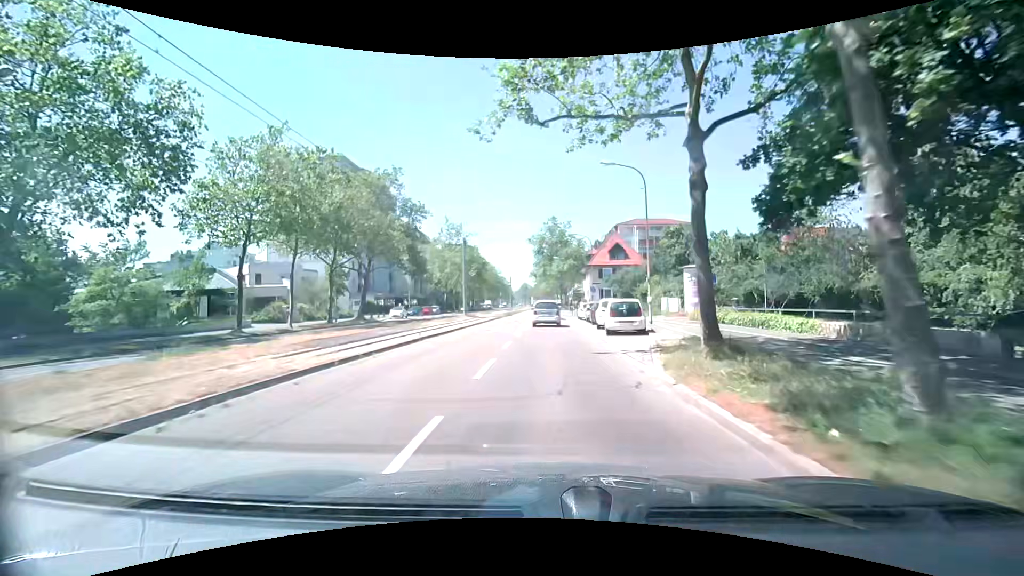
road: tertiary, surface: asphalt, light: Day
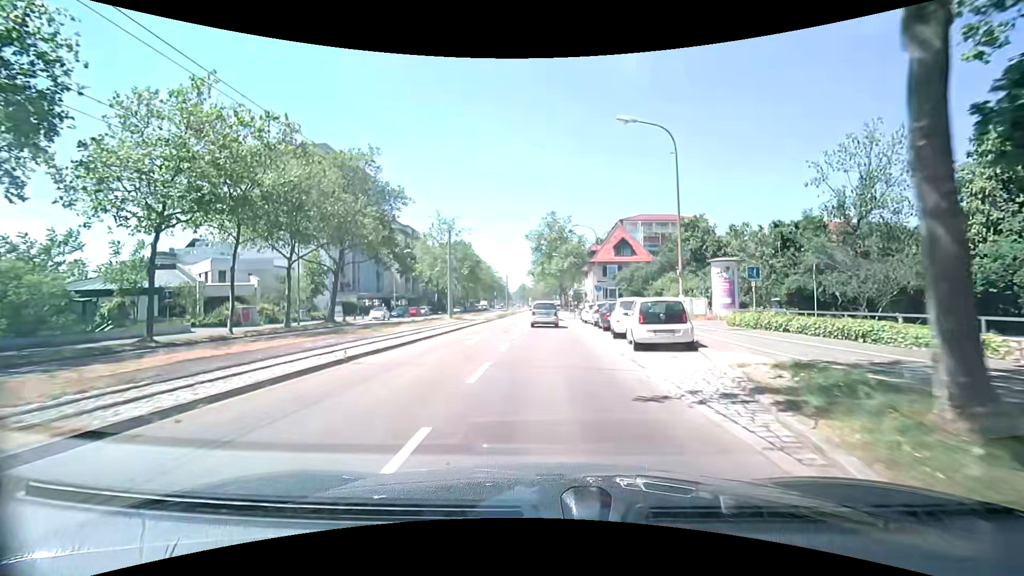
(-0.1, +6.6) m; -1°
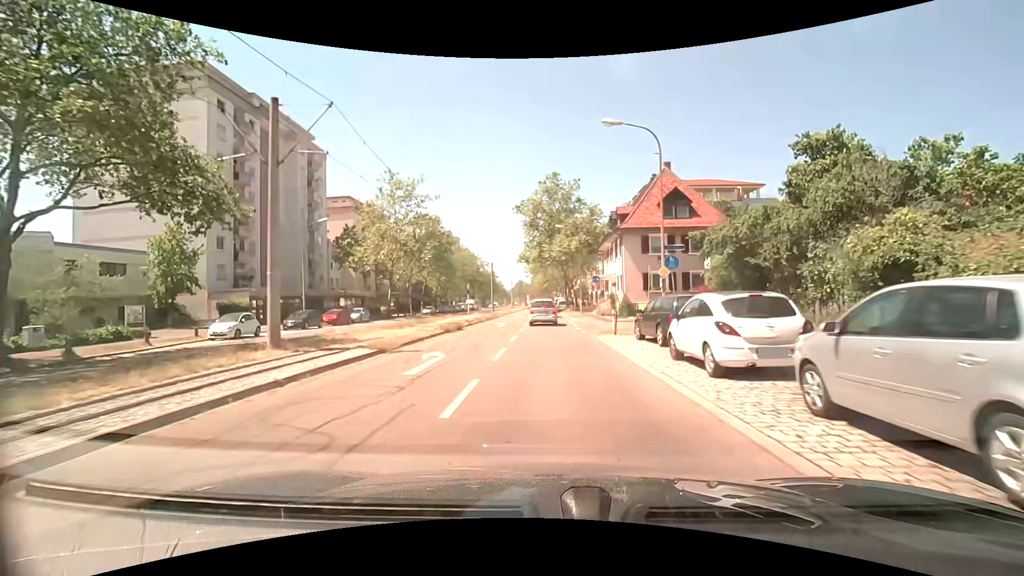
(+0.1, +26.6) m; 0°
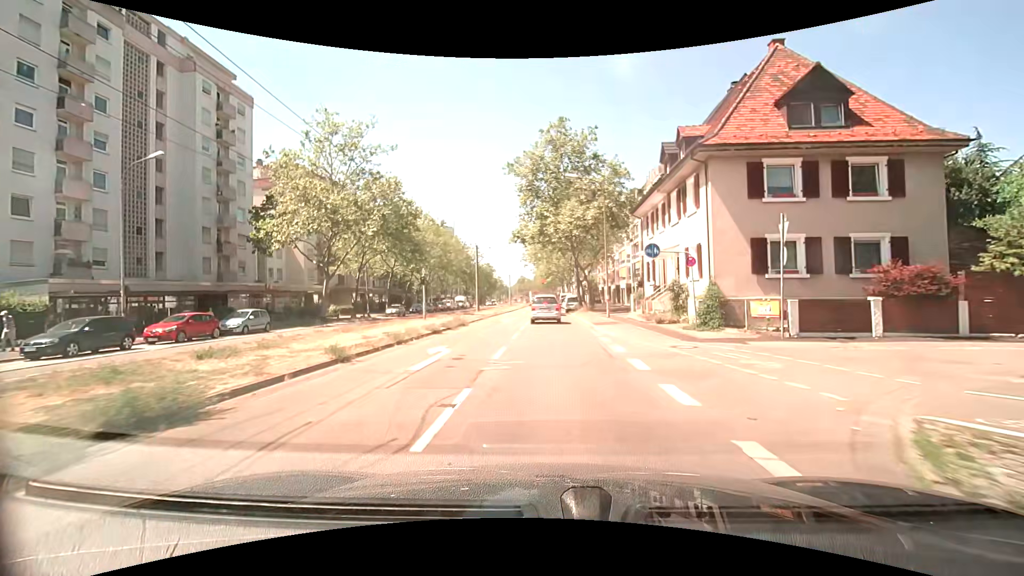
(+0.1, +19.4) m; 0°
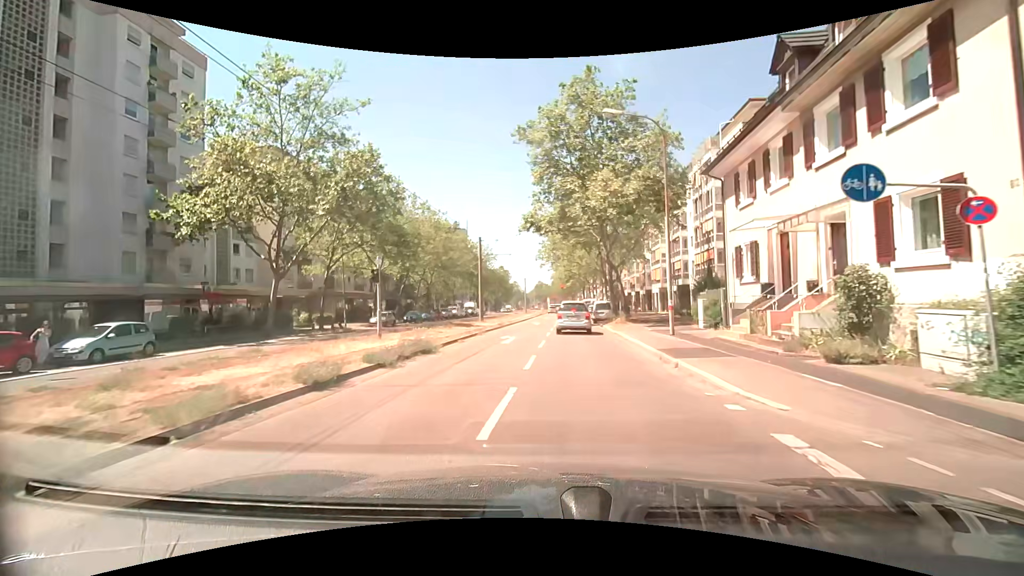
(-0.2, +11.3) m; -3°
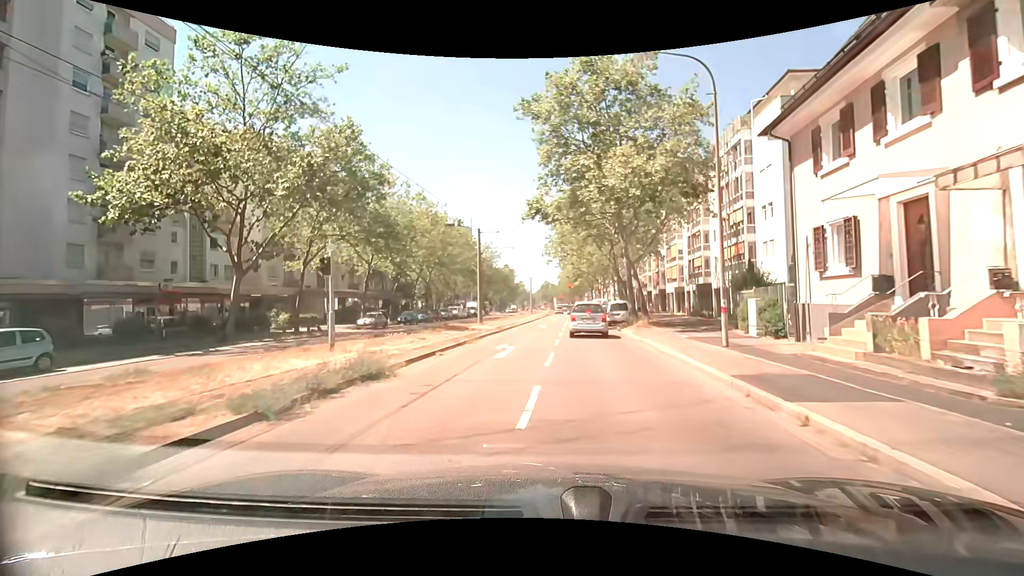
(0.0, +5.0) m; 0°
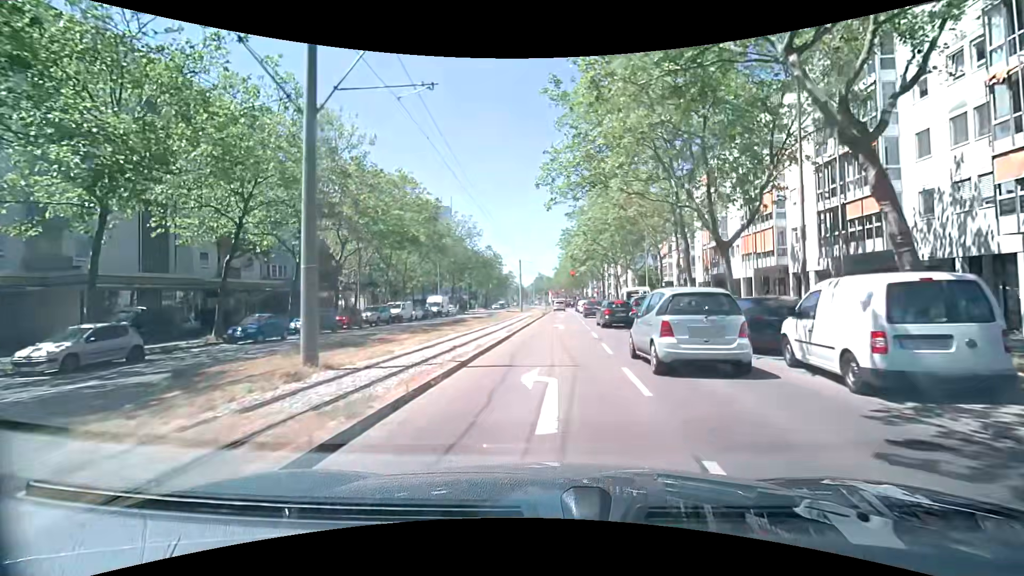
(-0.3, +28.2) m; 0°
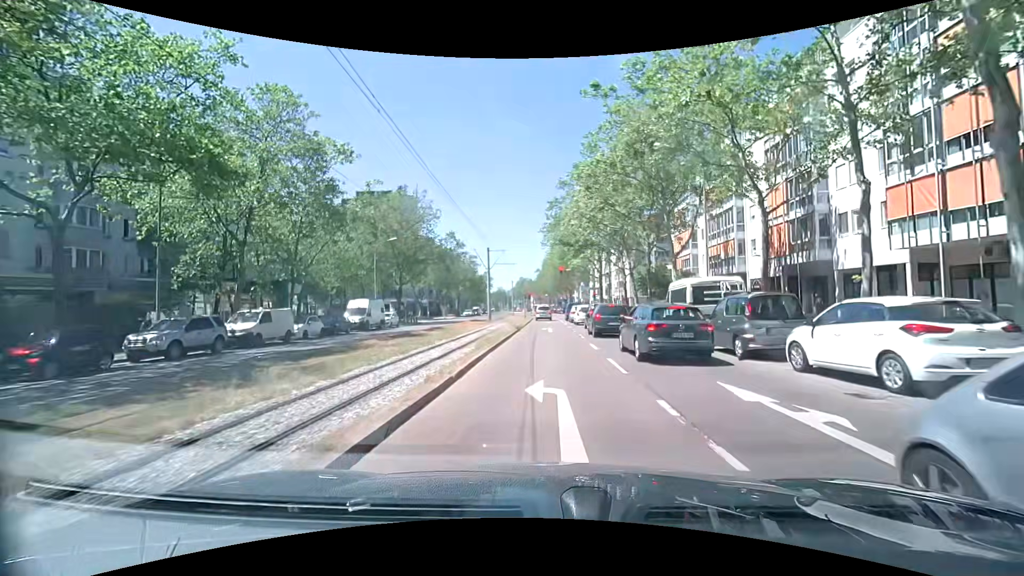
(+0.4, +20.6) m; 0°
